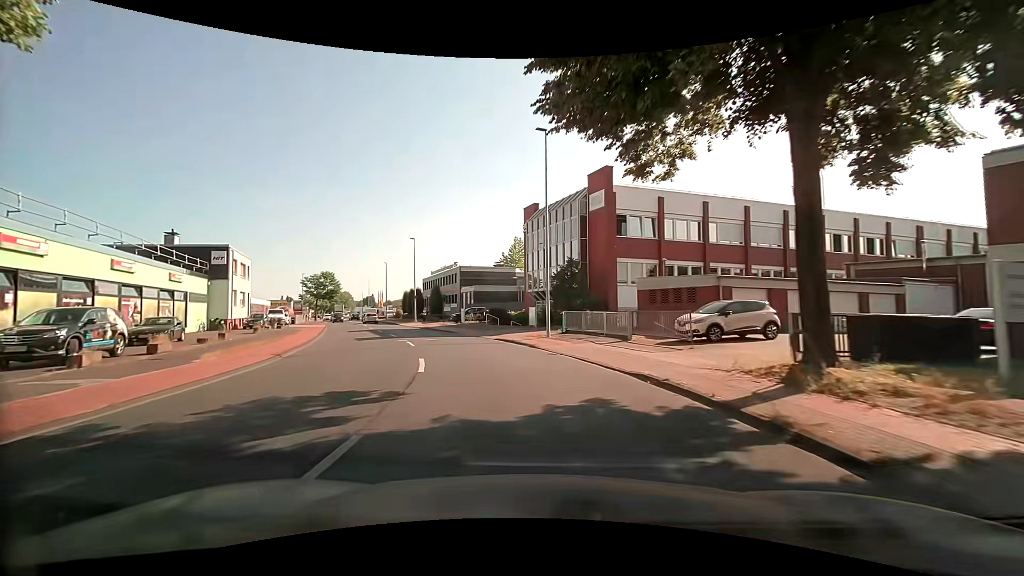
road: tertiary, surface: asphalt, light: Day
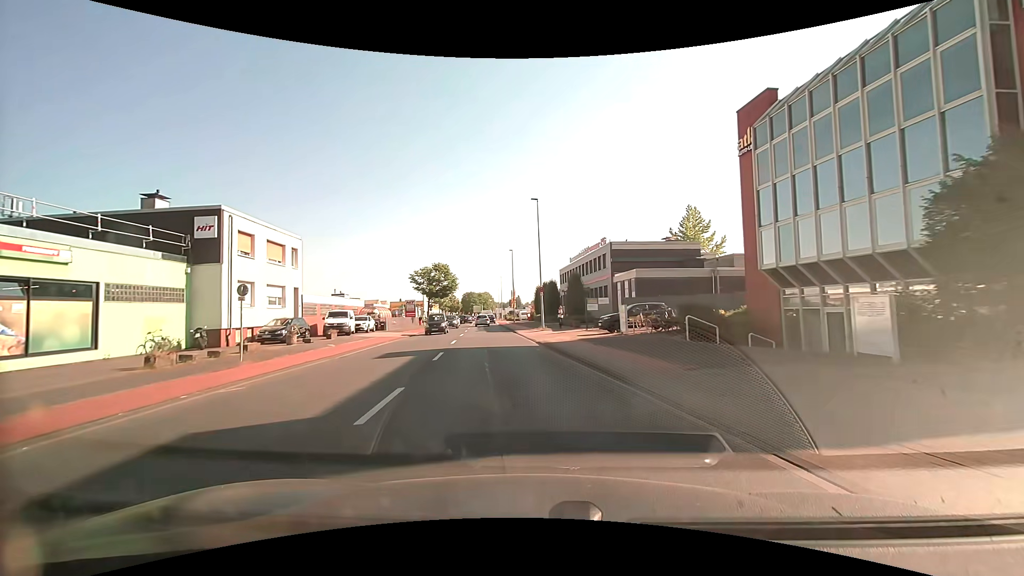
(-3.6, +23.0) m; -17°
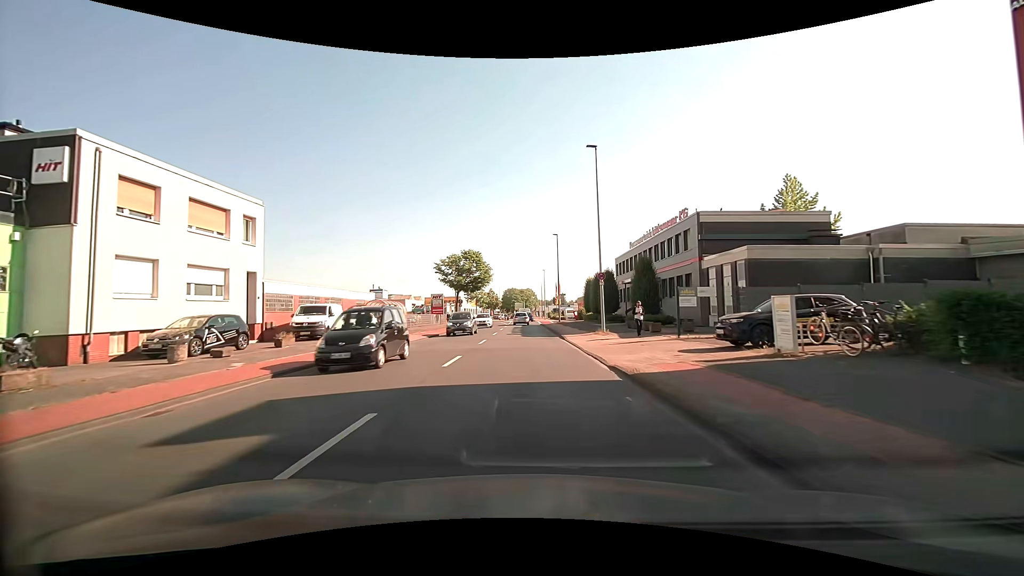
(-0.5, +12.1) m; -5°
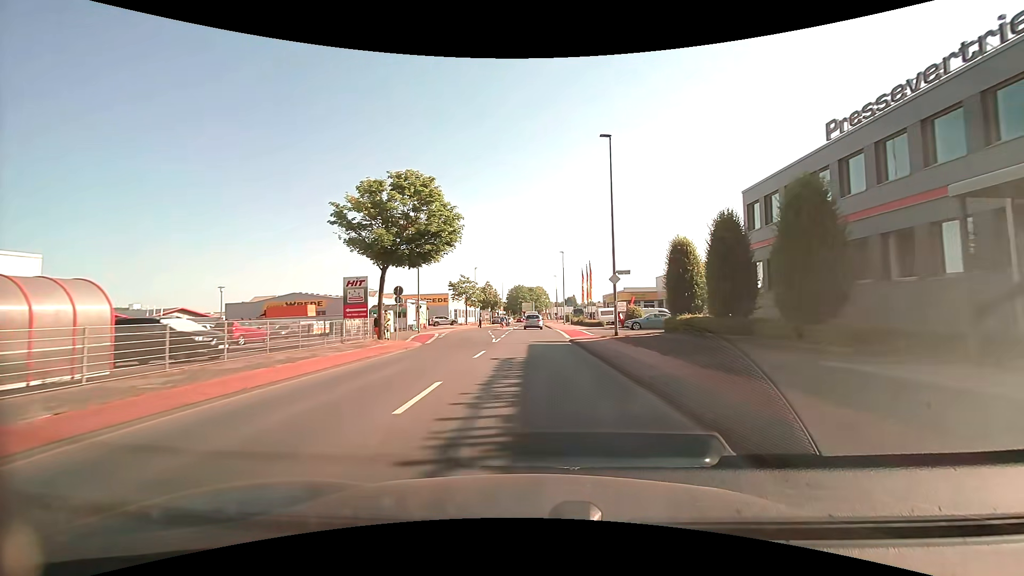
(-0.6, +33.4) m; -1°
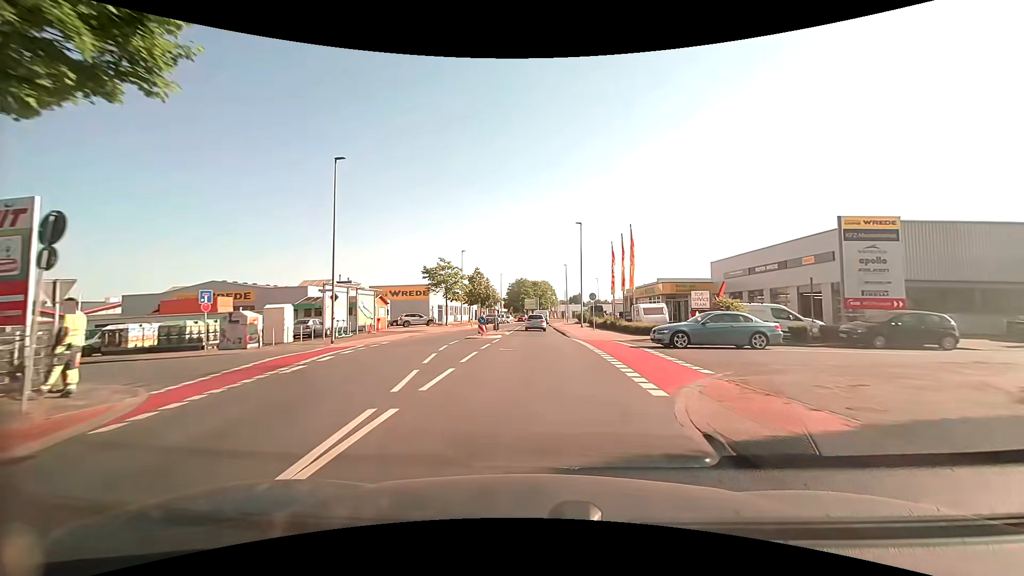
(0.0, +21.5) m; 0°
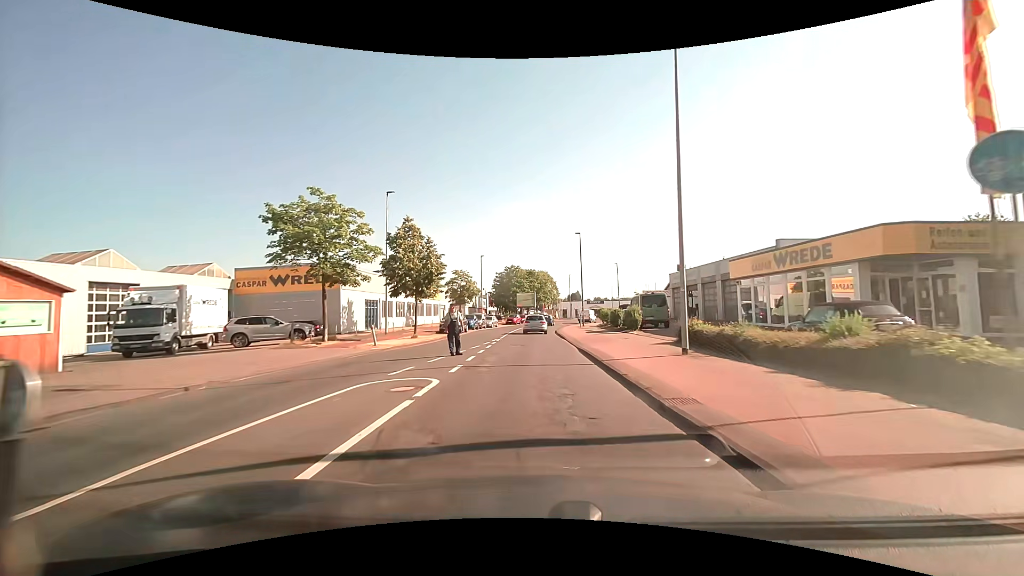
(-0.1, +34.0) m; 0°
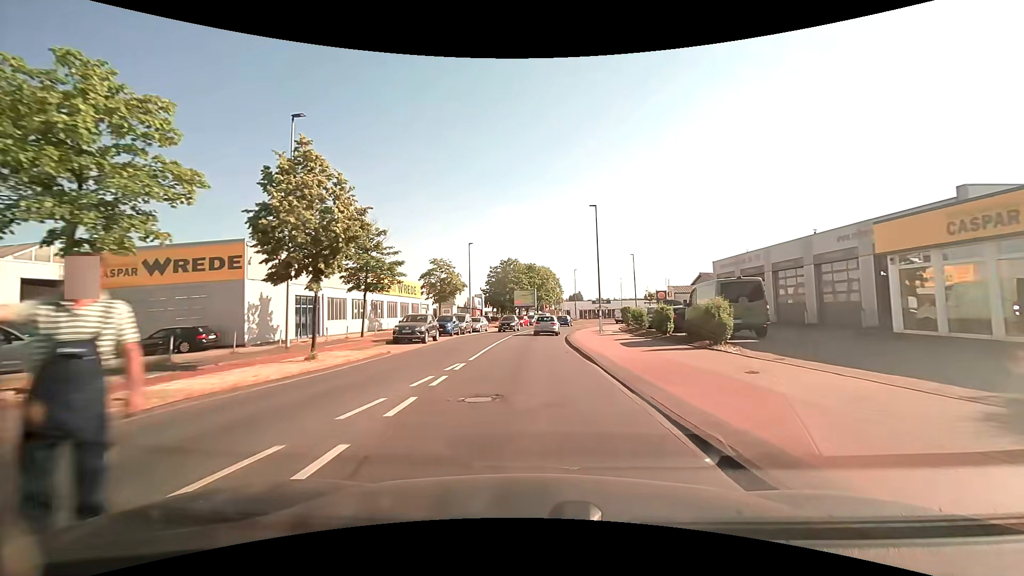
(0.0, +14.5) m; 0°
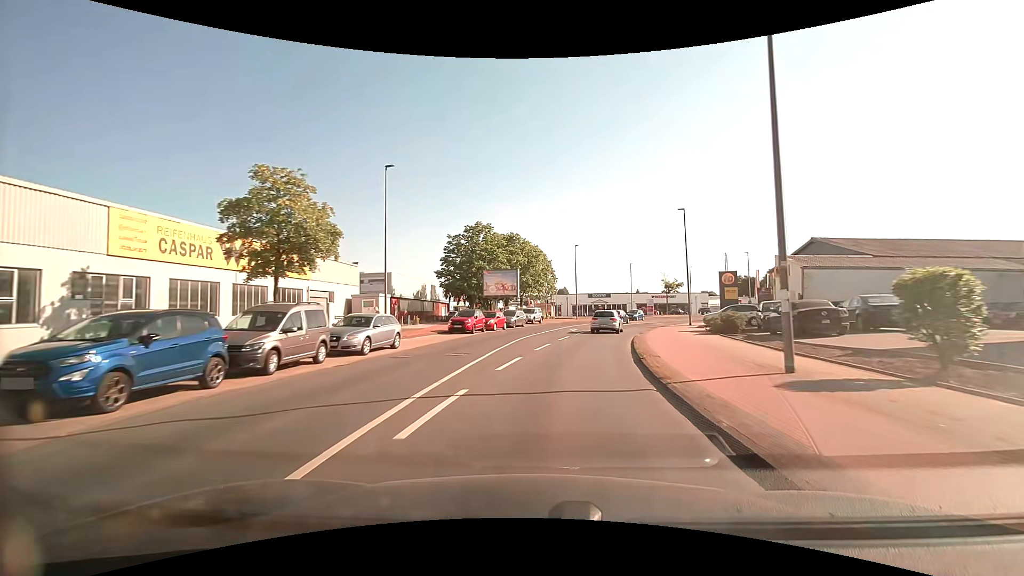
(0.0, +31.0) m; +2°
(0, +10) (+2, +20) (+4, +30) (+6, +39) (+10, +49) (+14, +58) (+18, +67) (+24, +75) (+30, +83) (+37, +90) m
